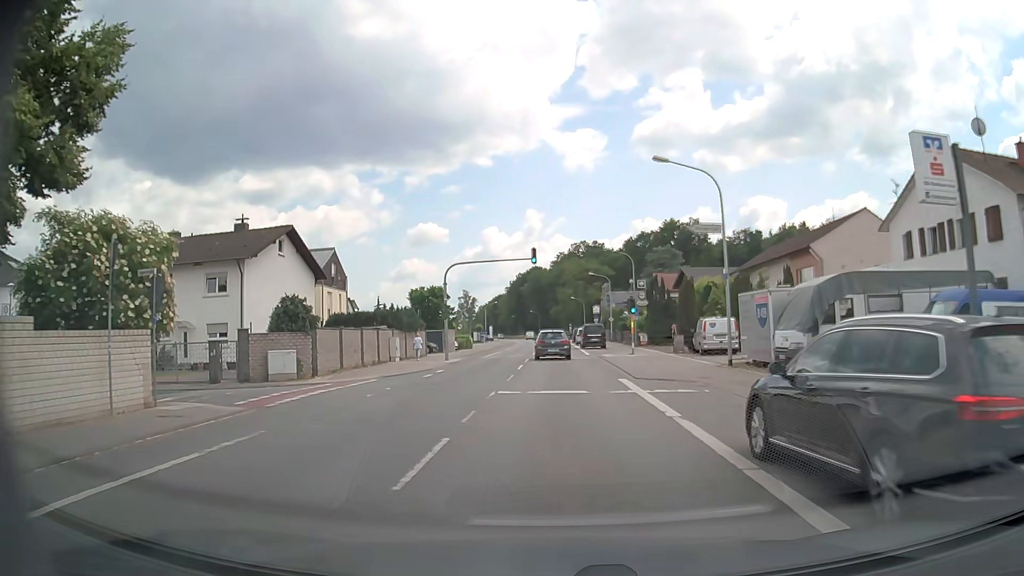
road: primary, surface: asphalt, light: Day
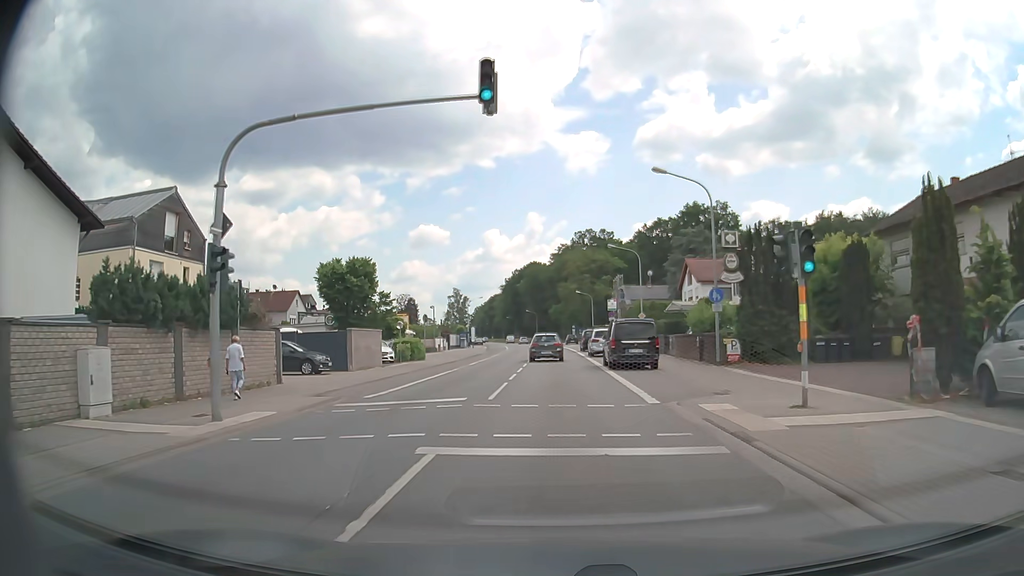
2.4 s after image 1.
(0.0, +26.9) m; 0°
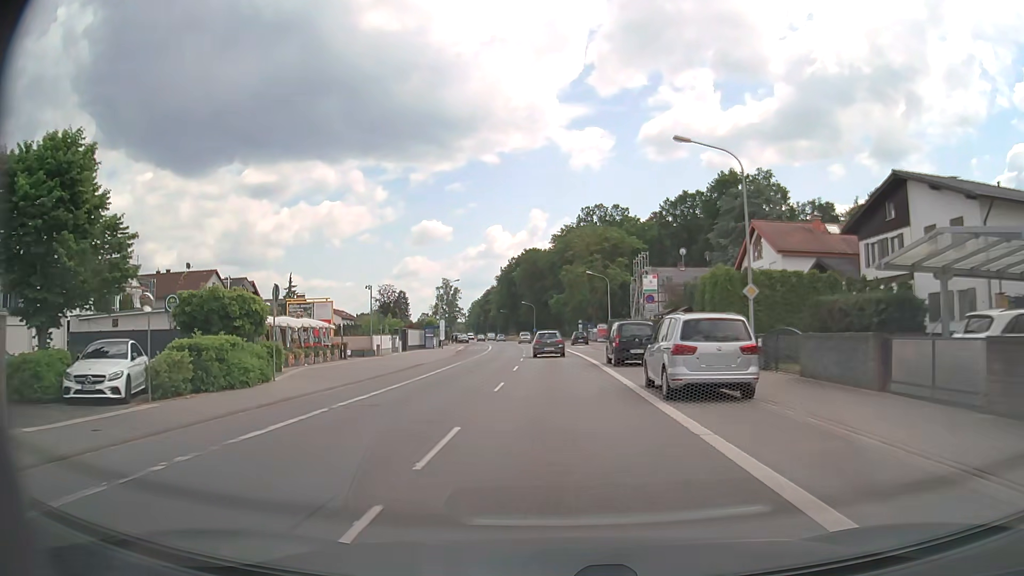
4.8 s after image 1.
(0.0, +27.5) m; 0°
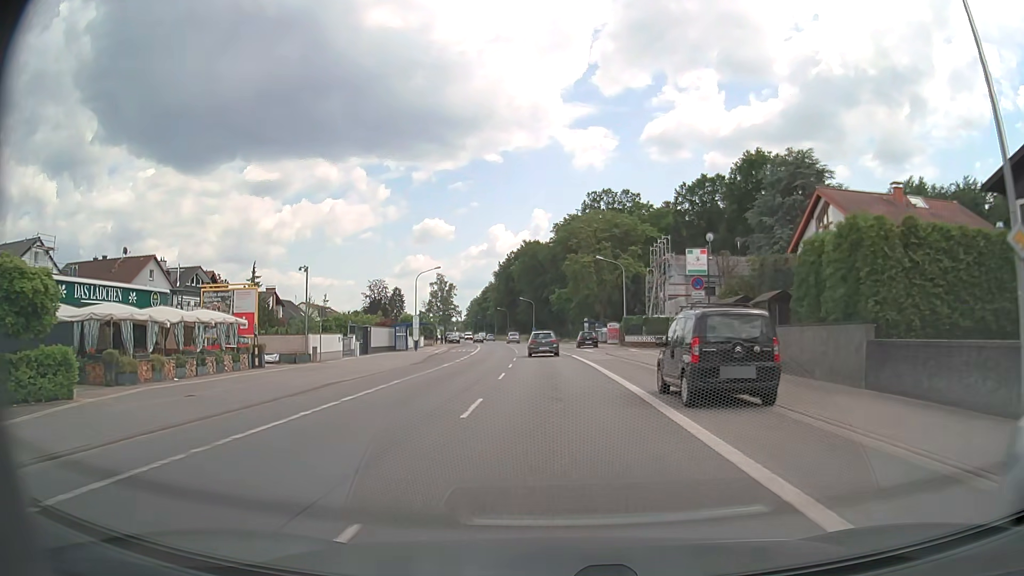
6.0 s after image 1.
(0.0, +14.0) m; 0°
(0, +10) (0, +20) (0, +30) (-1, +40) (-1, +50) (-2, +60) (-3, +70) (-4, +80) (-5, +90) (-6, +100) m
